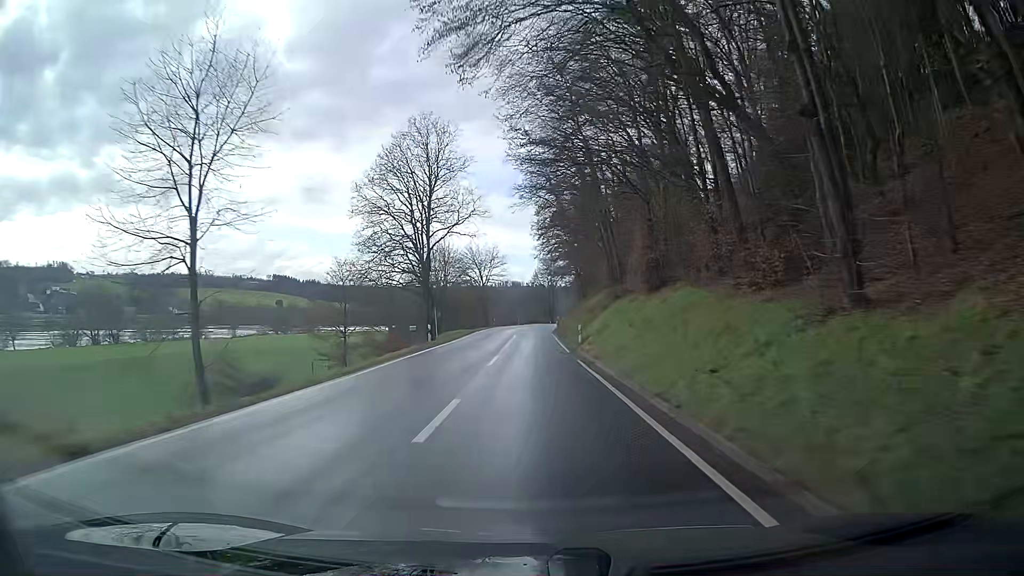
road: secondary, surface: asphalt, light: Day
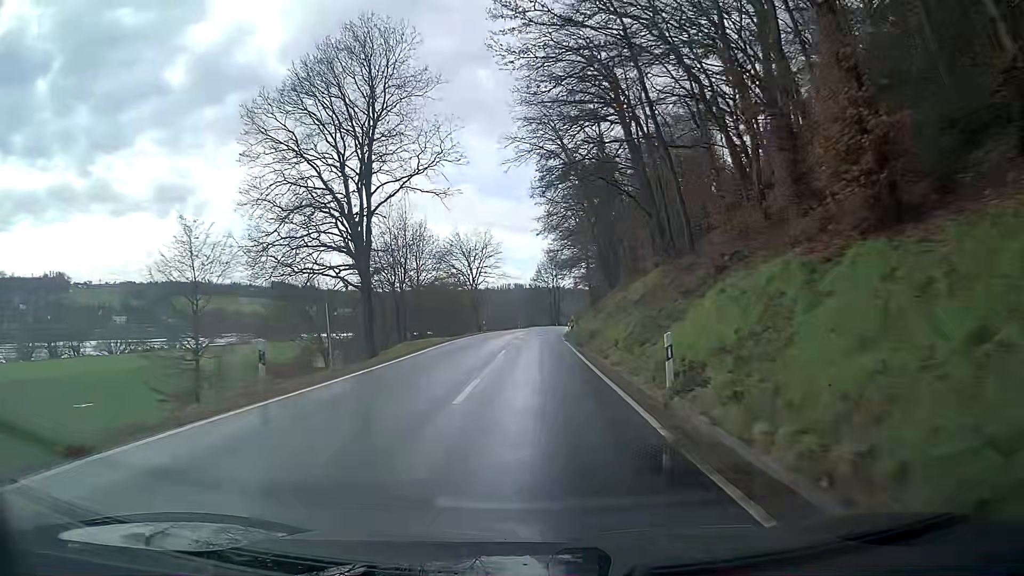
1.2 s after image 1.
(0.0, +20.9) m; 0°
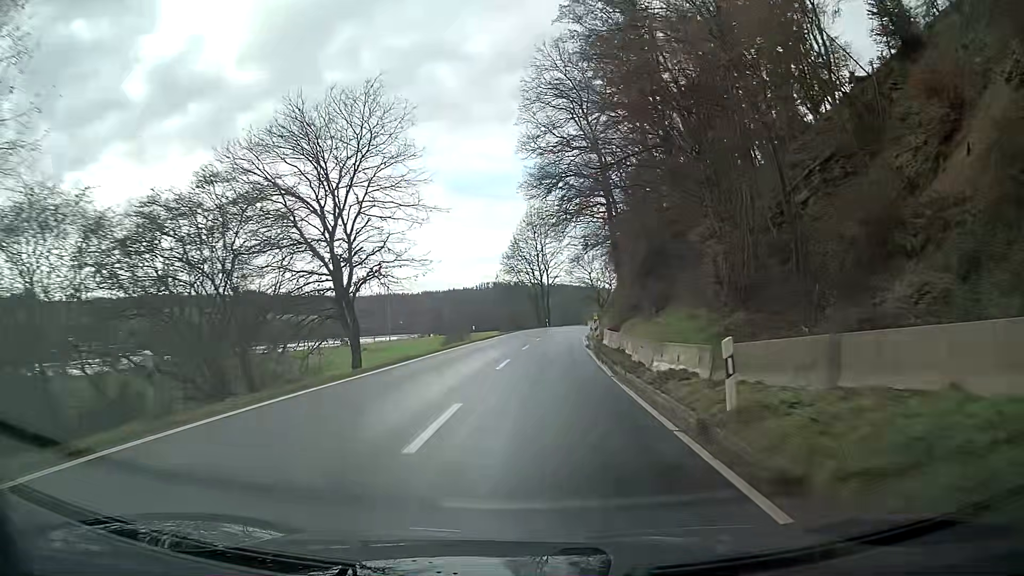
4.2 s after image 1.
(+0.5, +51.8) m; +2°
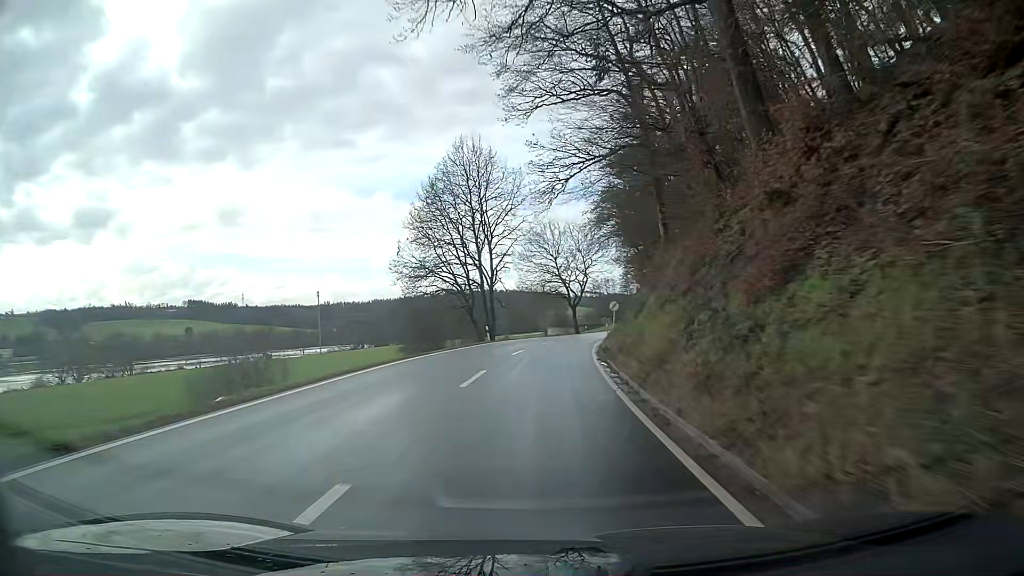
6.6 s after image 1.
(+1.5, +41.4) m; +4°
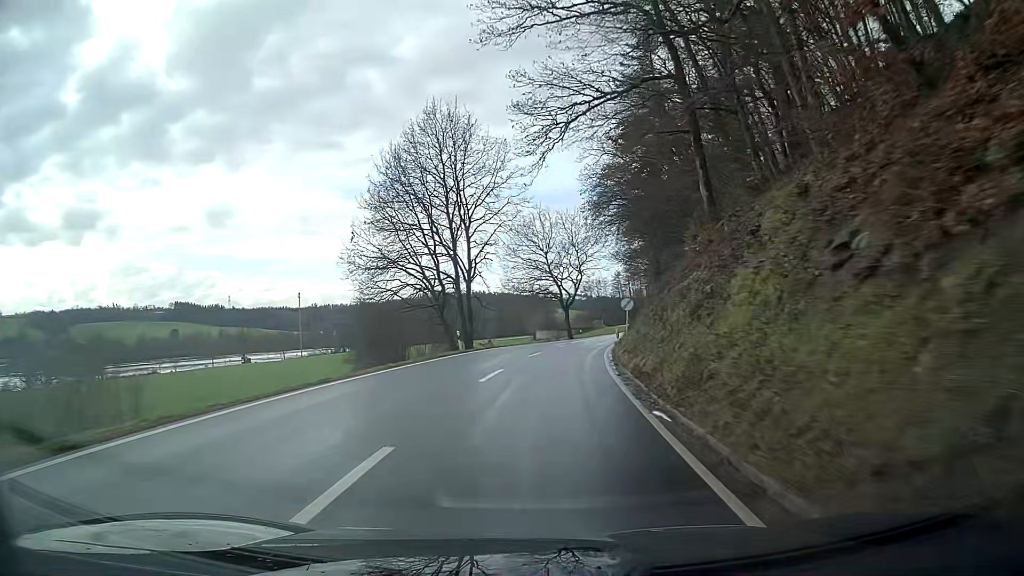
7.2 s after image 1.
(+0.1, +10.4) m; +1°
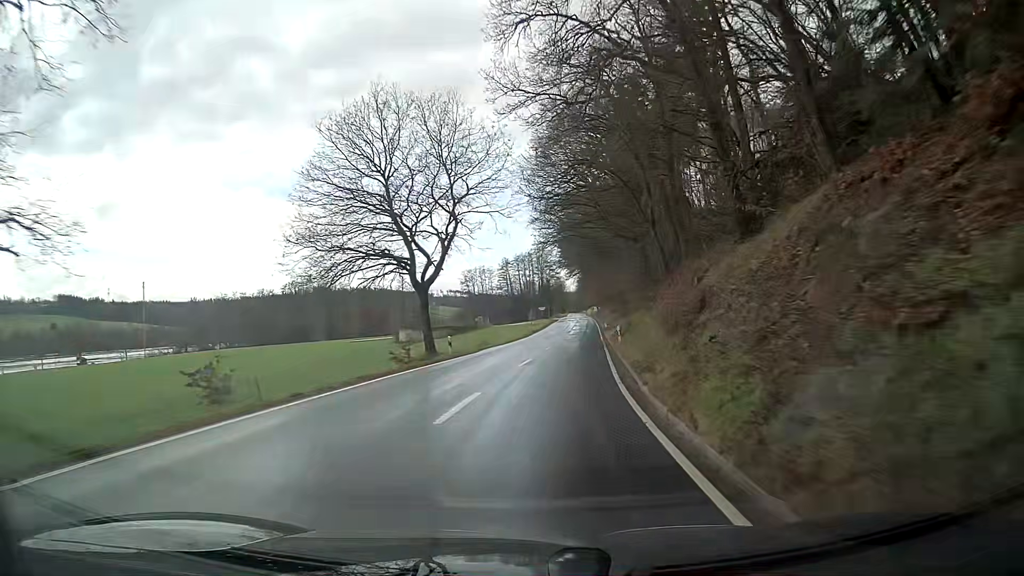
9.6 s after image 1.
(+3.5, +41.7) m; +10°
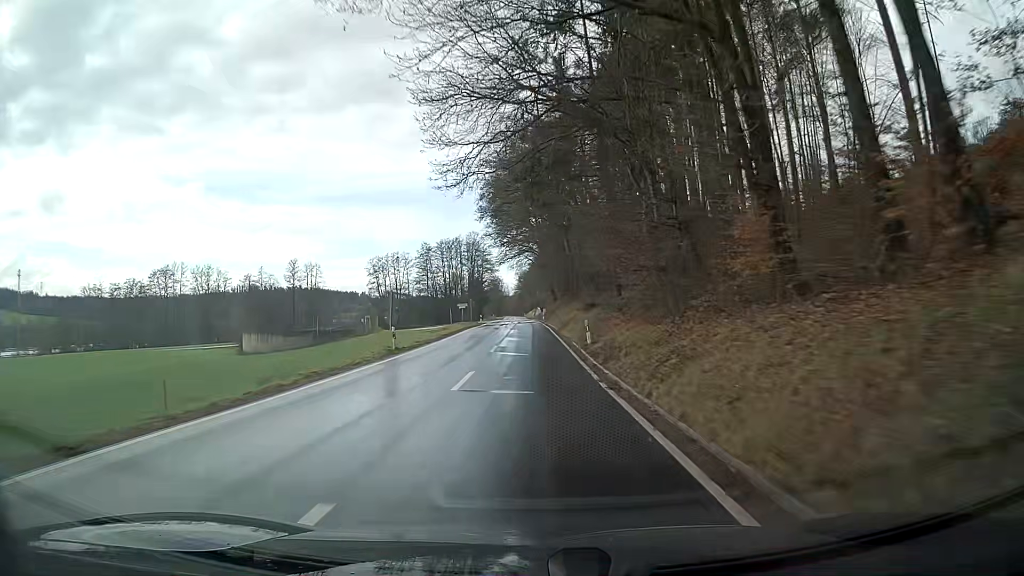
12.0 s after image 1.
(+2.5, +44.4) m; +4°
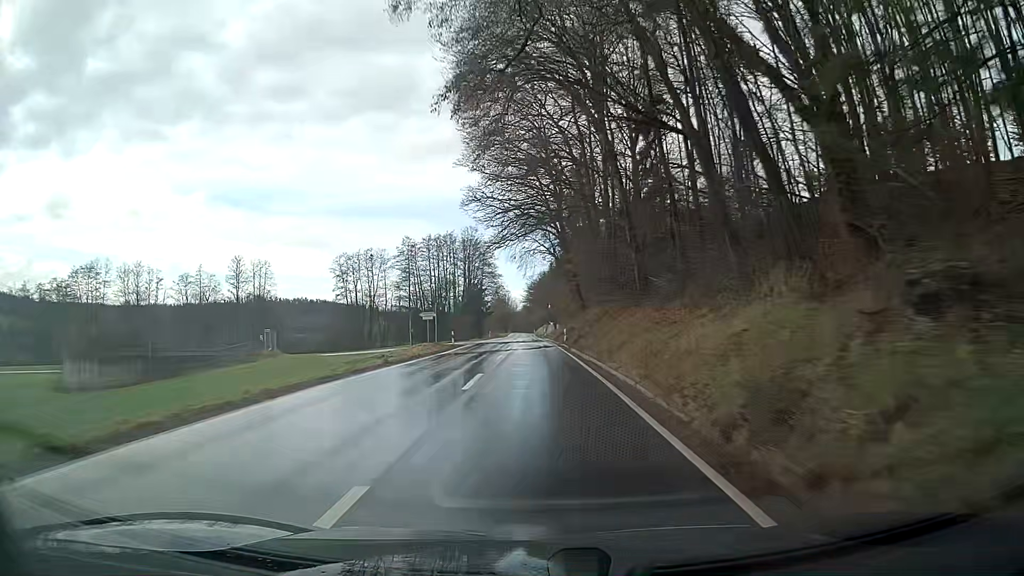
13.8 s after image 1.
(-0.3, +35.5) m; -1°
(0, +10) (0, +20) (0, +30) (0, +40) (0, +50) (0, +60) (0, +70) (-1, +80) (-1, +90) (-1, +100) m
